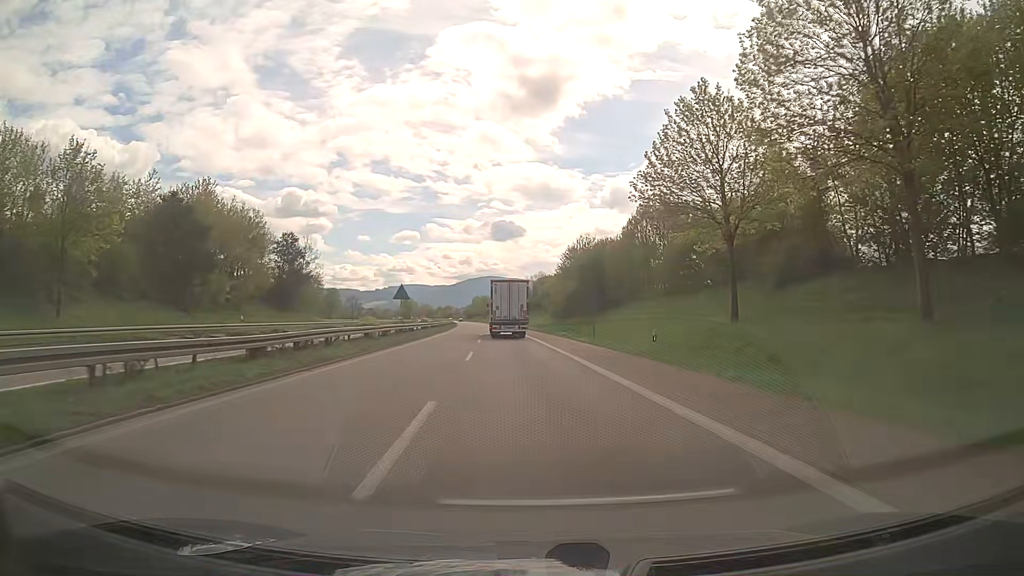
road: trunk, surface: asphalt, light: Day
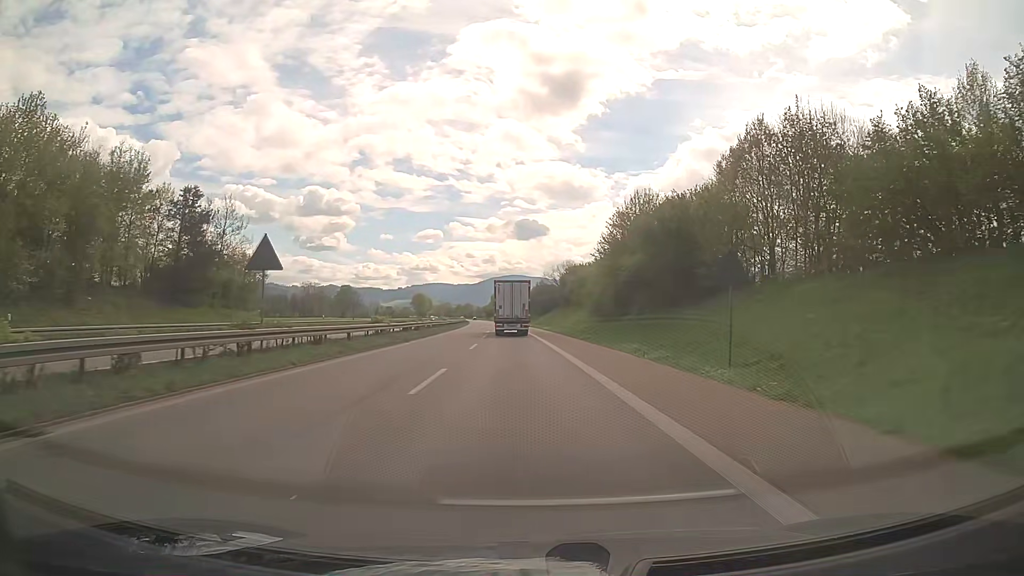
(-0.5, +27.9) m; -2°
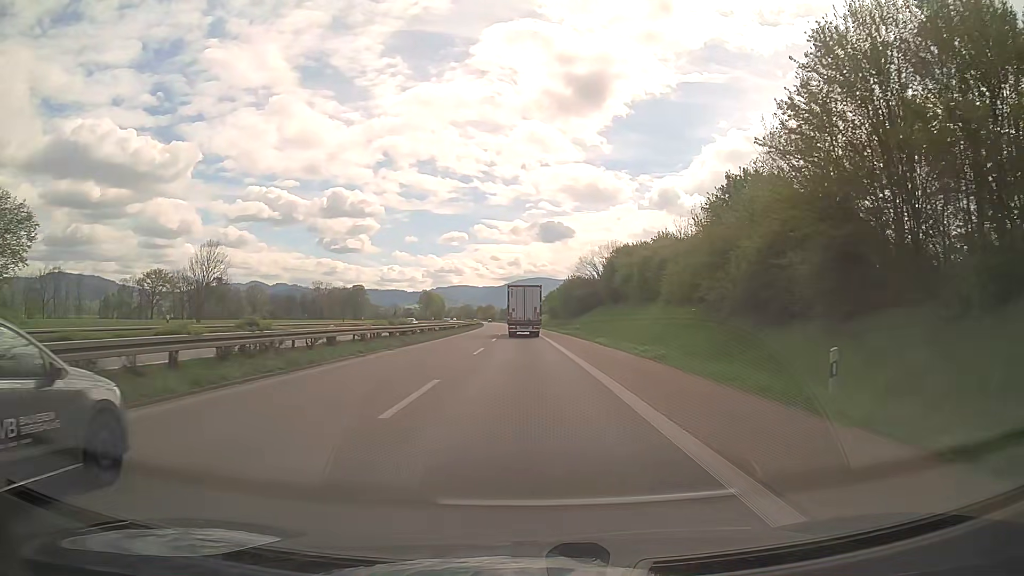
(-0.9, +37.2) m; -2°
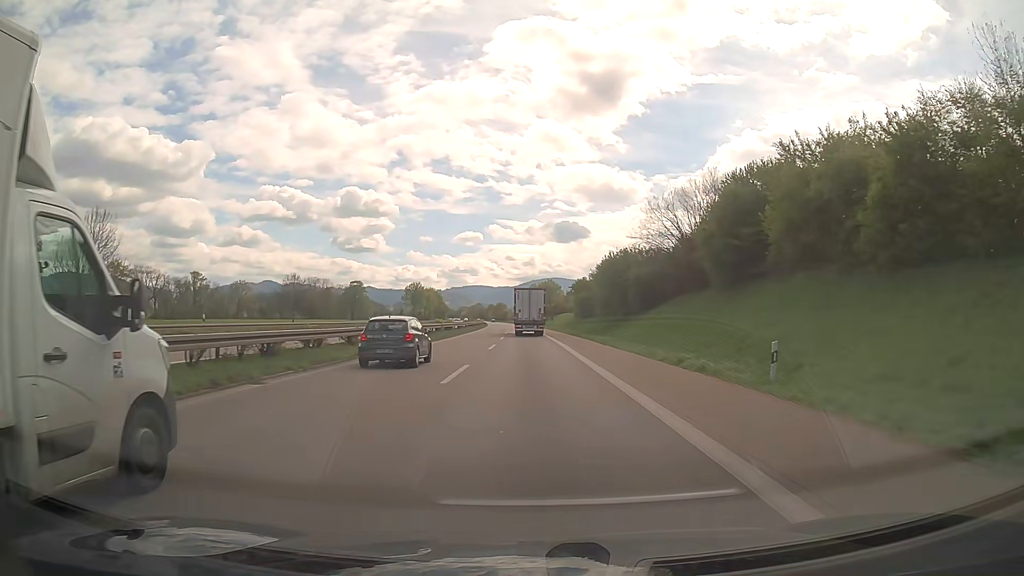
(-0.7, +46.6) m; -1°
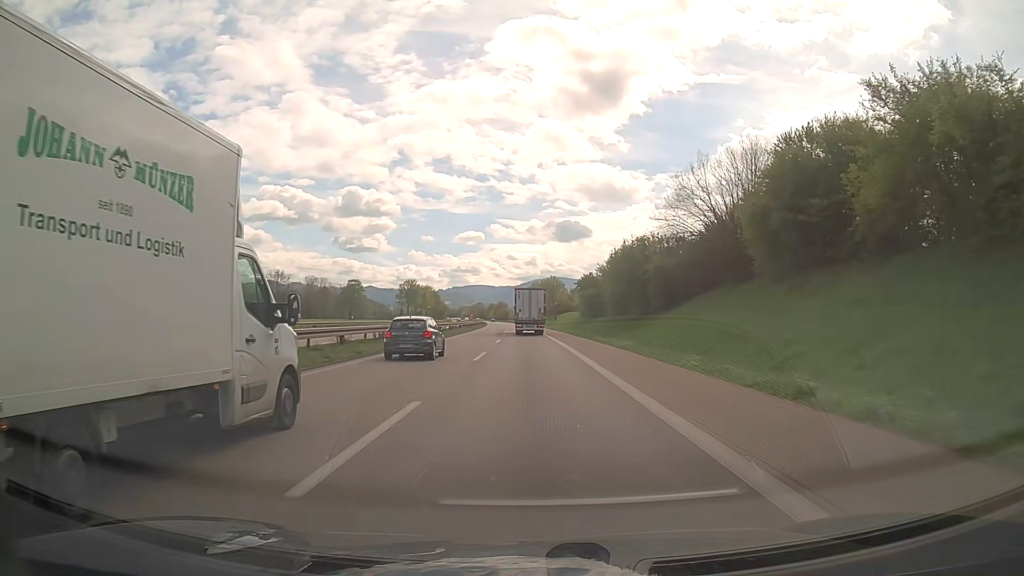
(0.0, +9.3) m; 0°
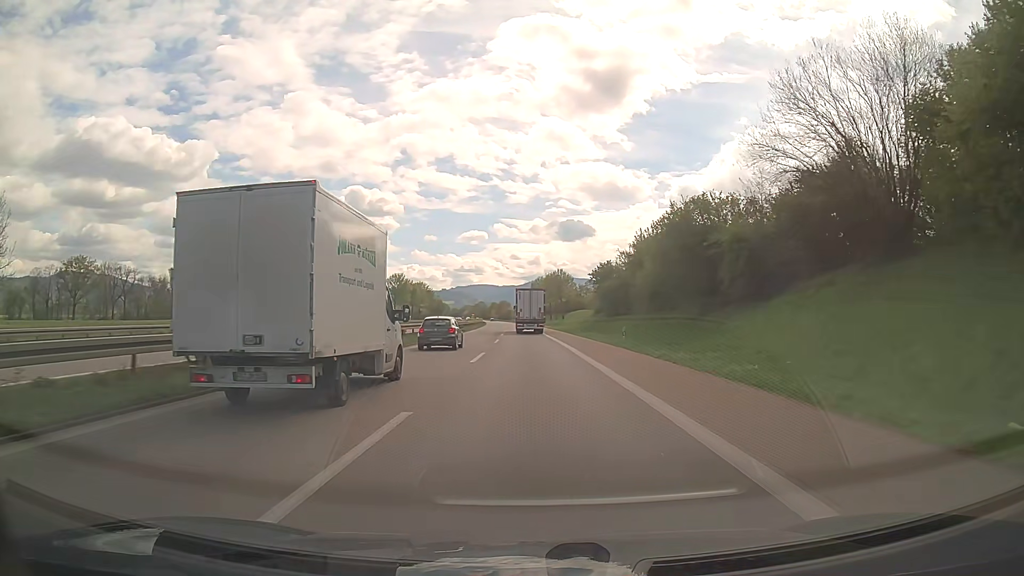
(-0.1, +18.7) m; 0°
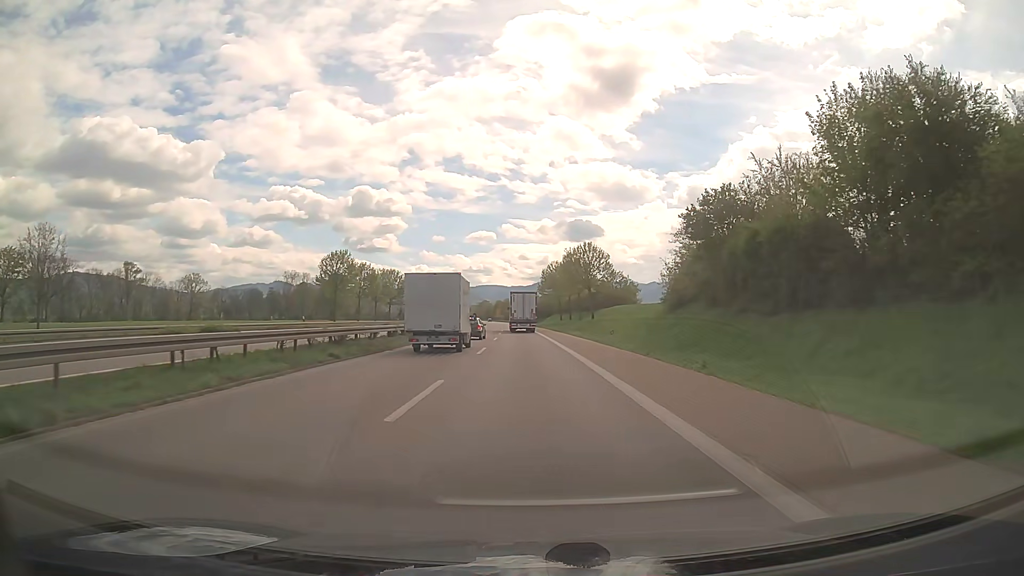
(-0.4, +46.6) m; -1°
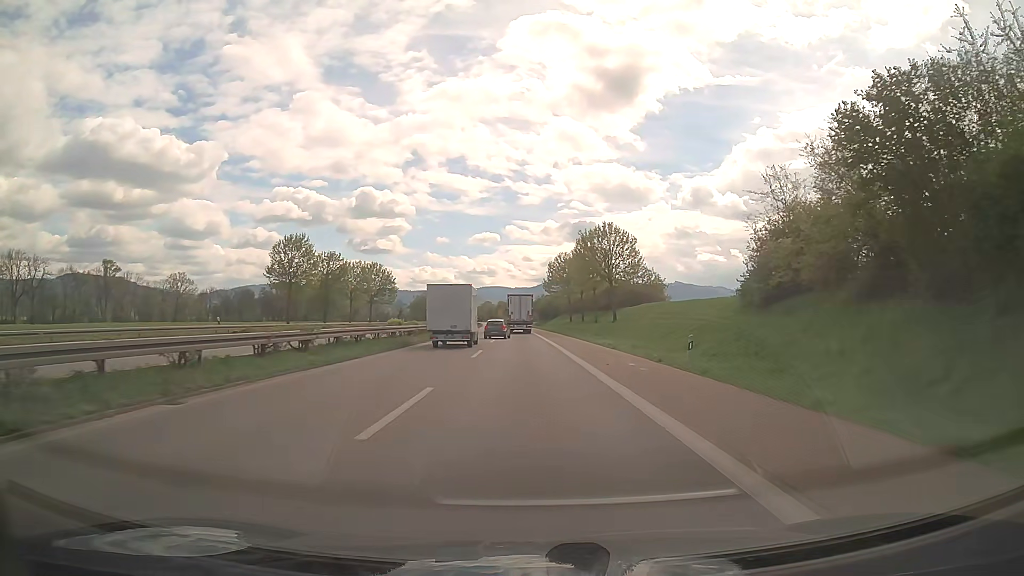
(-0.1, +18.6) m; 0°
(0, +10) (0, +20) (0, +30) (0, +40) (-1, +50) (-1, +60) (-1, +70) (-1, +80) (-2, +90) (-2, +100) m
